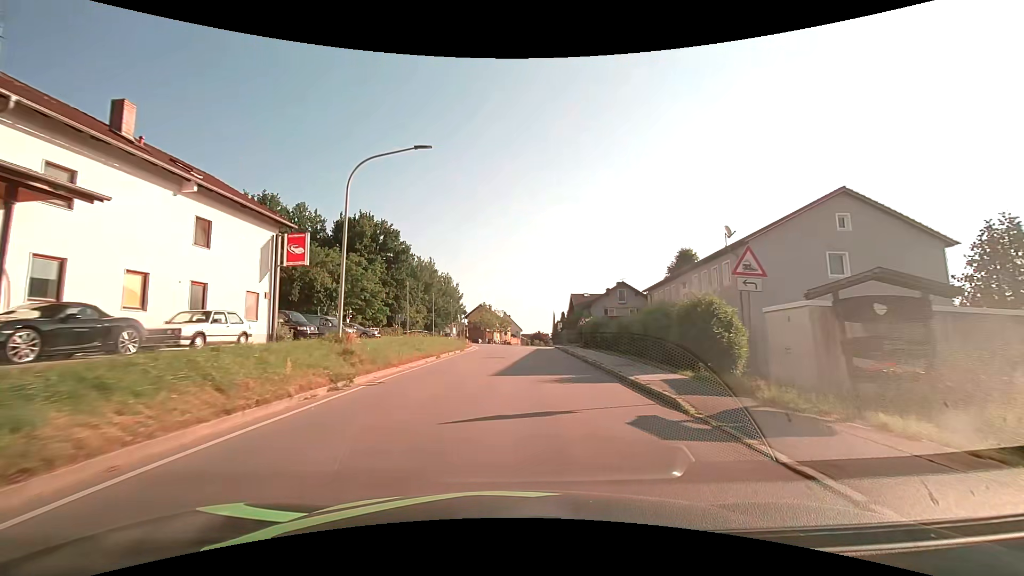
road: tertiary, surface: asphalt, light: Day
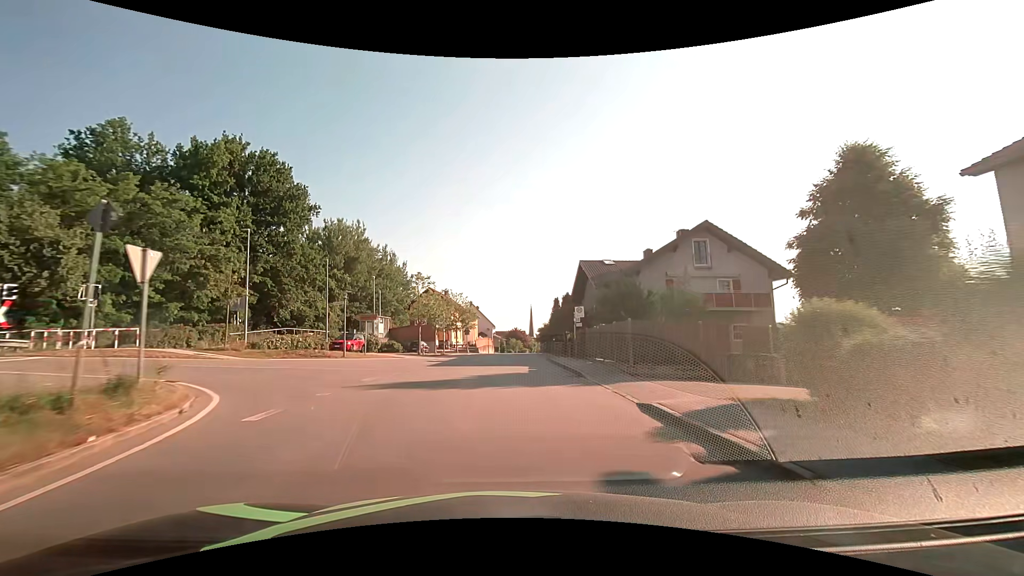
(+1.2, +38.3) m; +3°
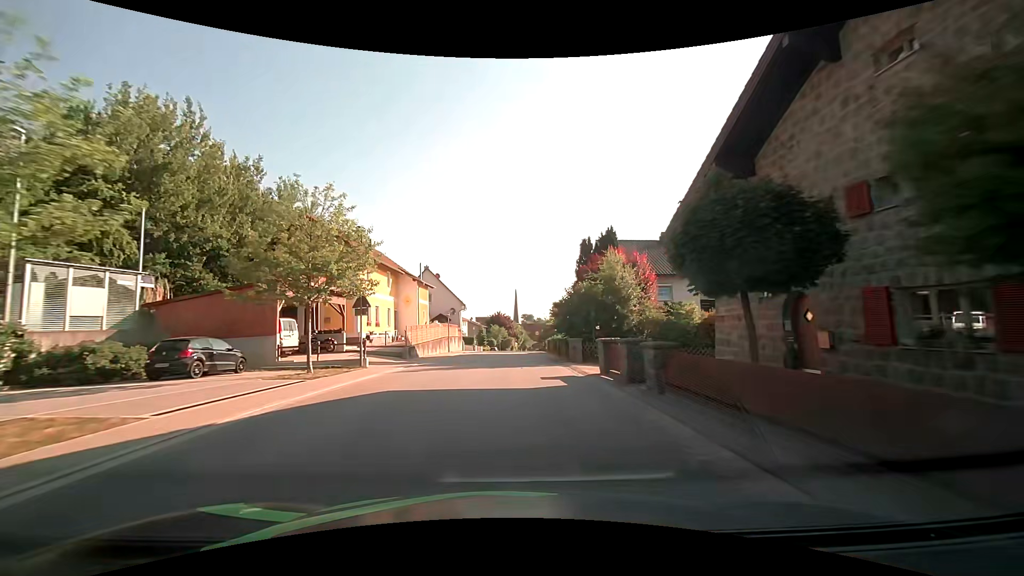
(+0.5, +39.1) m; +2°
(0, +10) (0, +20) (0, +30) (0, +40) (0, +50) (0, +60) (+1, +70) (+1, +80) (+1, +90) (+1, +100) m
